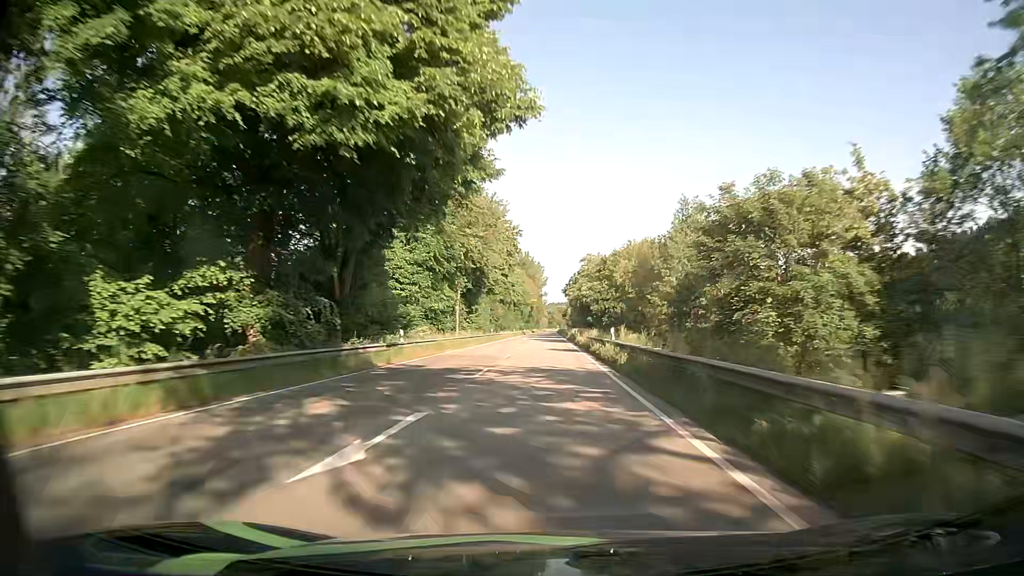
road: primary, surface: asphalt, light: Day
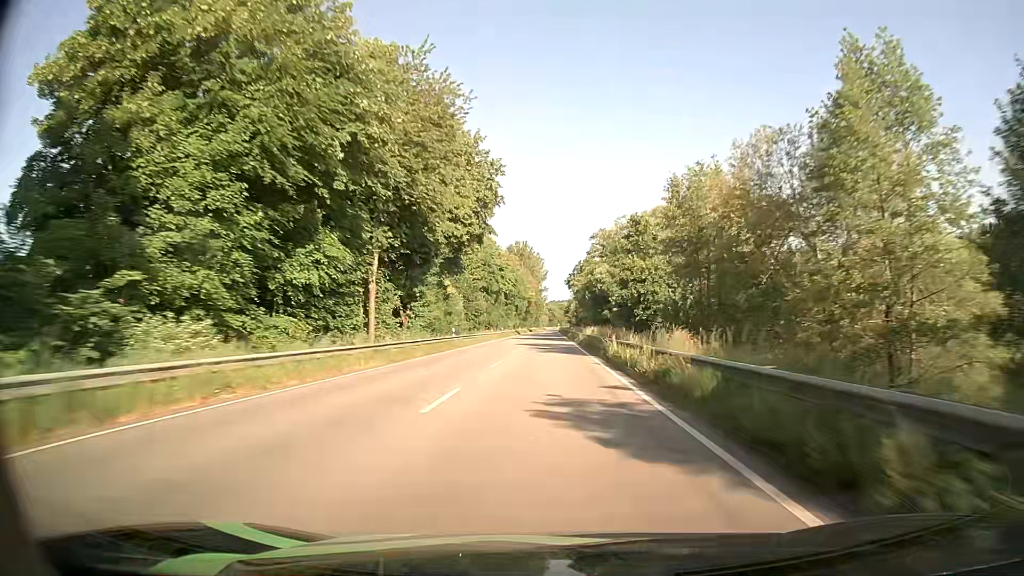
(+0.1, +32.1) m; 0°
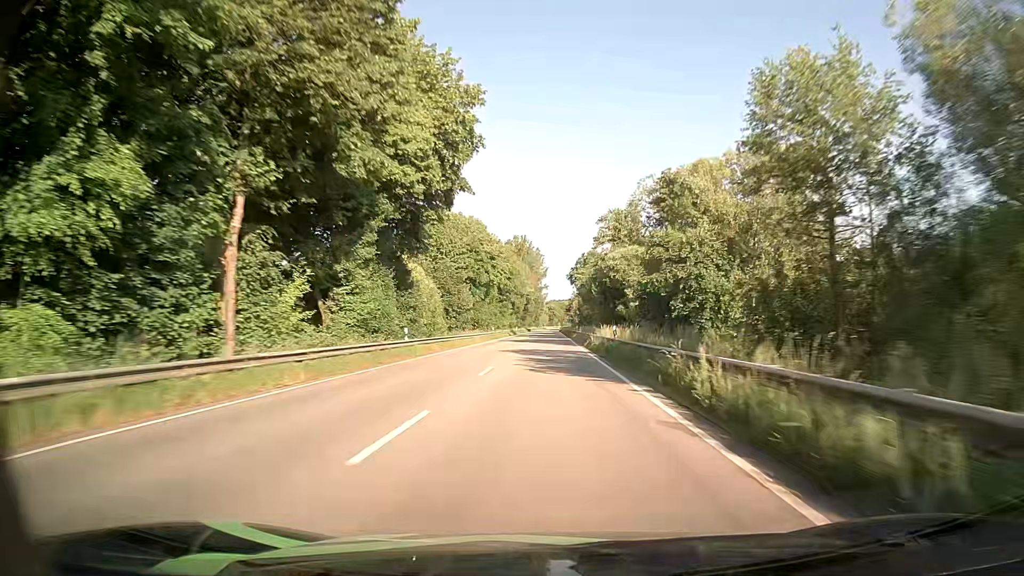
(0.0, +16.0) m; 0°
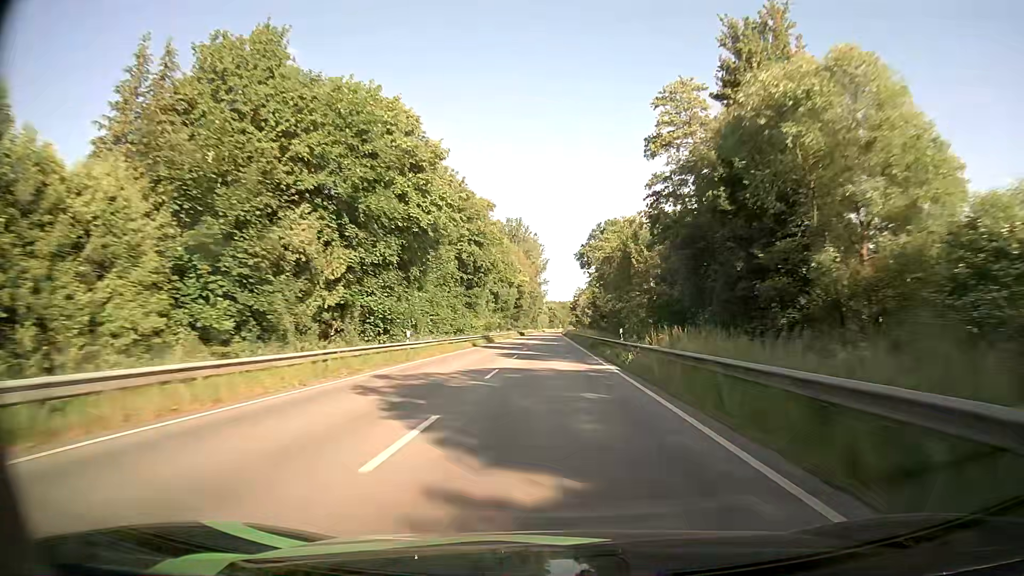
(-0.2, +48.0) m; 0°
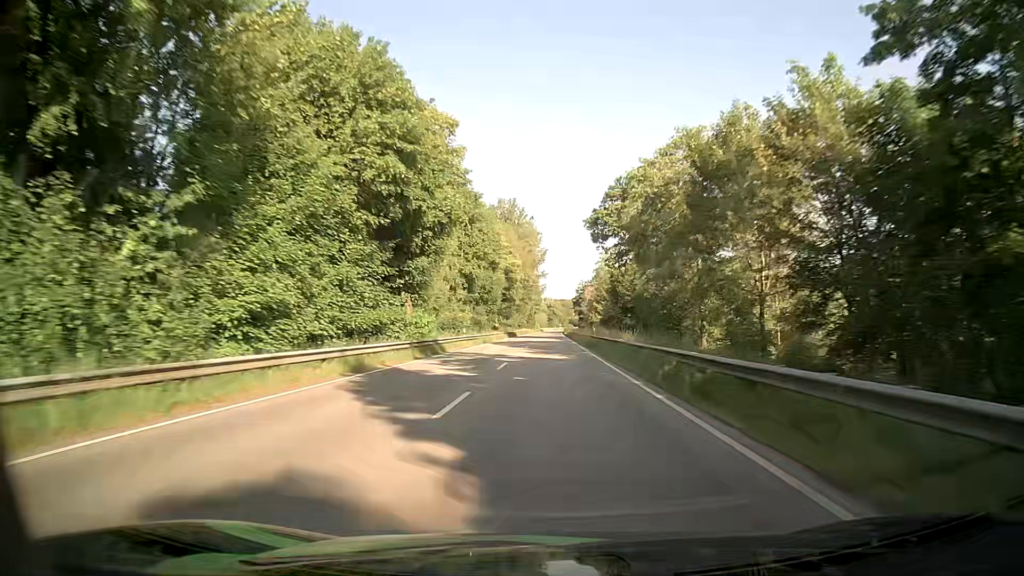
(+0.2, +32.1) m; 0°
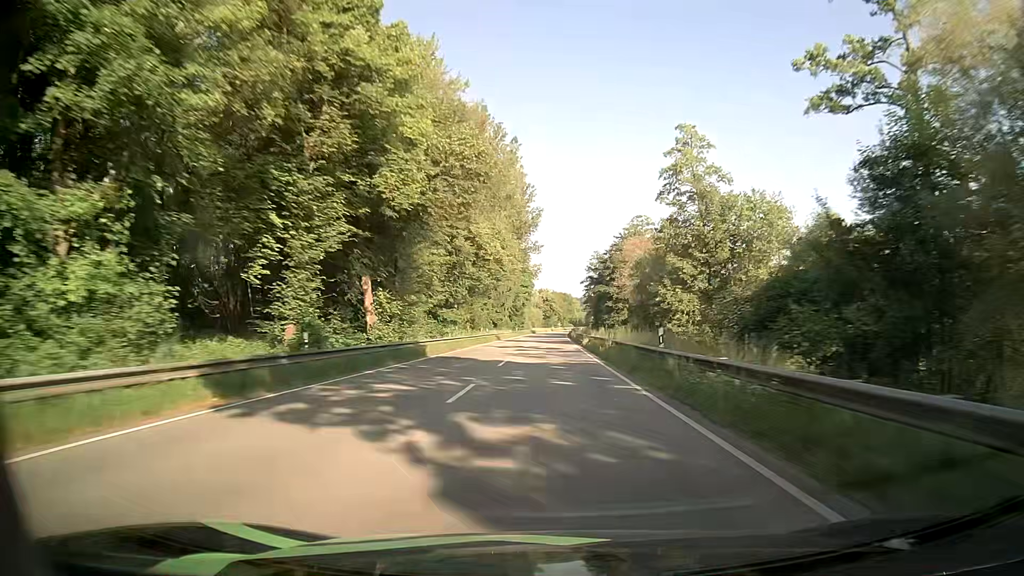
(+0.5, +81.5) m; 0°
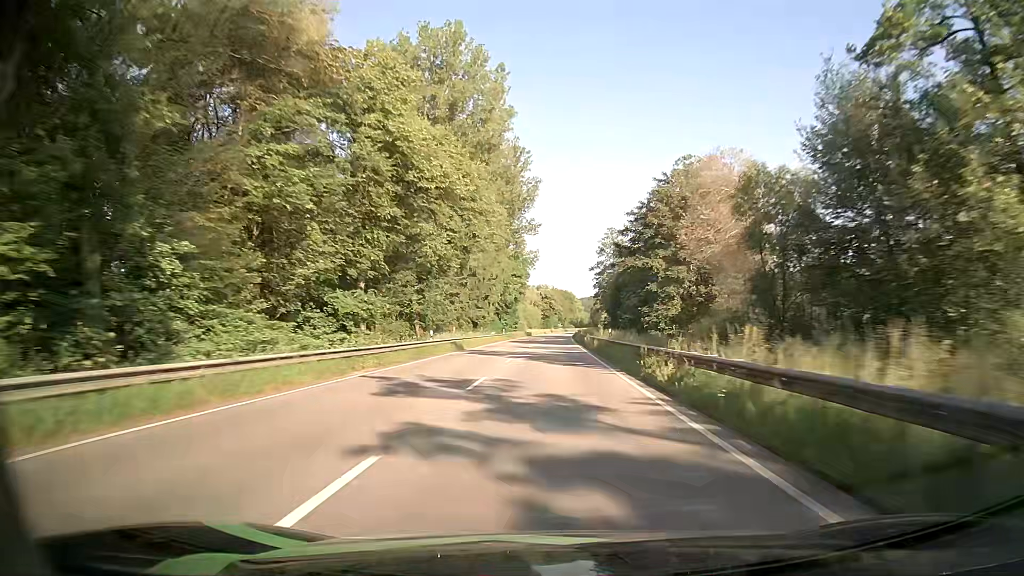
(0.0, +33.2) m; 0°
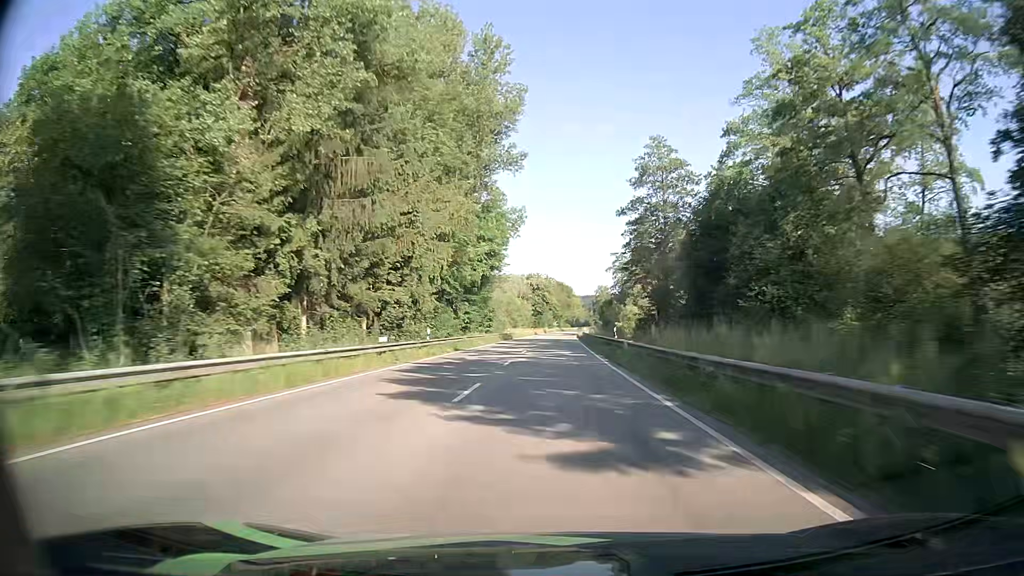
(+0.3, +50.4) m; +1°
(0, +10) (0, +20) (0, +30) (0, +40) (0, +50) (+1, +60) (+1, +70) (+1, +80) (+1, +90) (+2, +100) m
